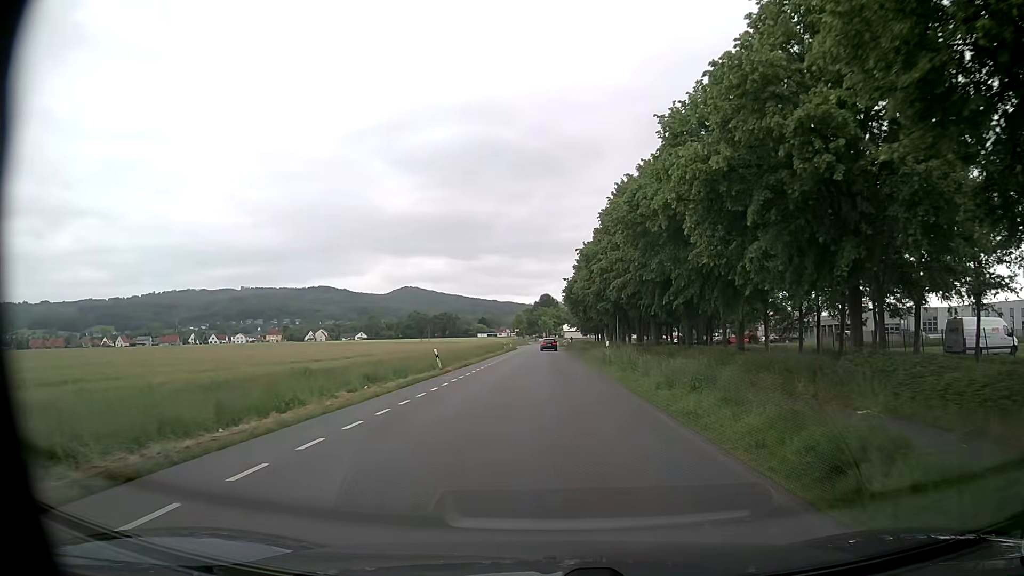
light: Day
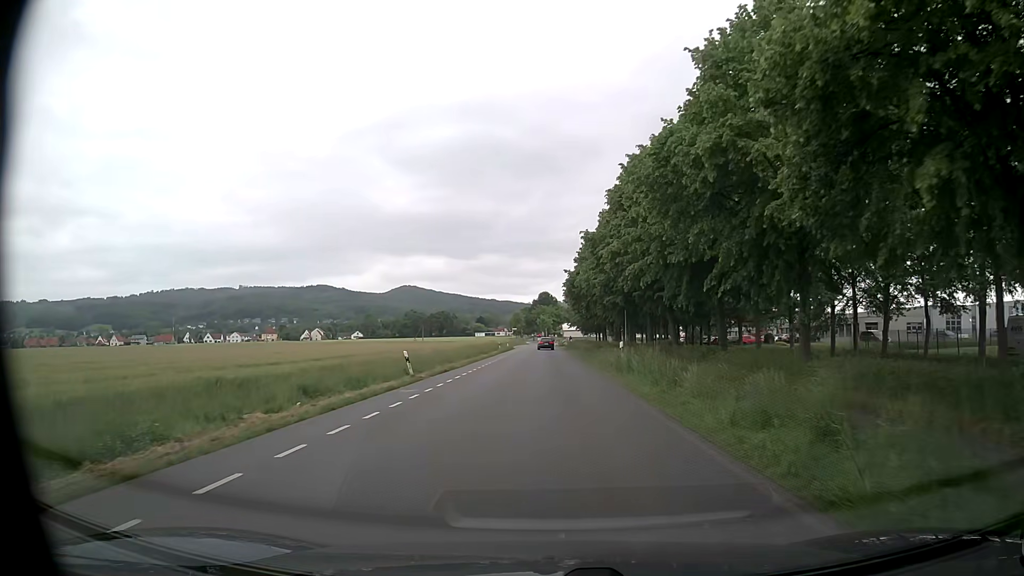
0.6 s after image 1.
(0.0, +7.0) m; 0°
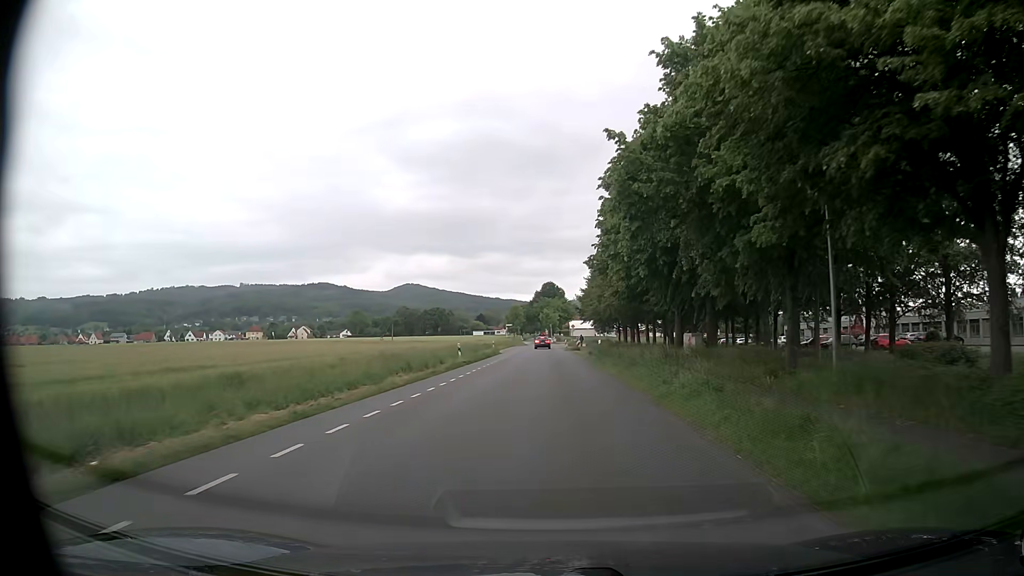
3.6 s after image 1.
(-0.1, +38.2) m; 0°
(0, +10) (0, +20) (0, +30) (0, +40) (0, +50) (0, +60) (-1, +70) (-1, +80) (-1, +90) (0, +100) m
